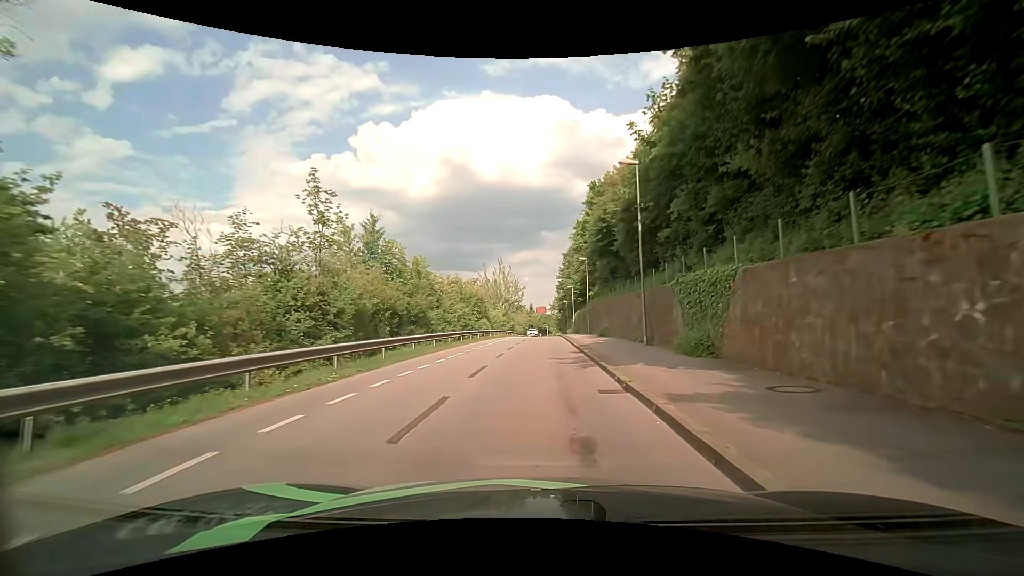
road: residential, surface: asphalt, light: Day
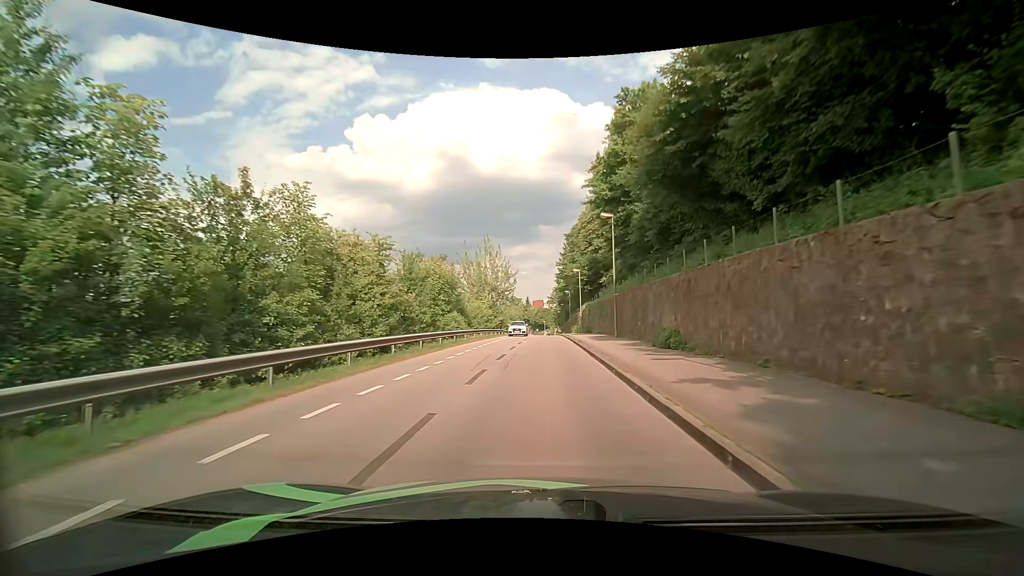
(+0.2, +19.5) m; +1°
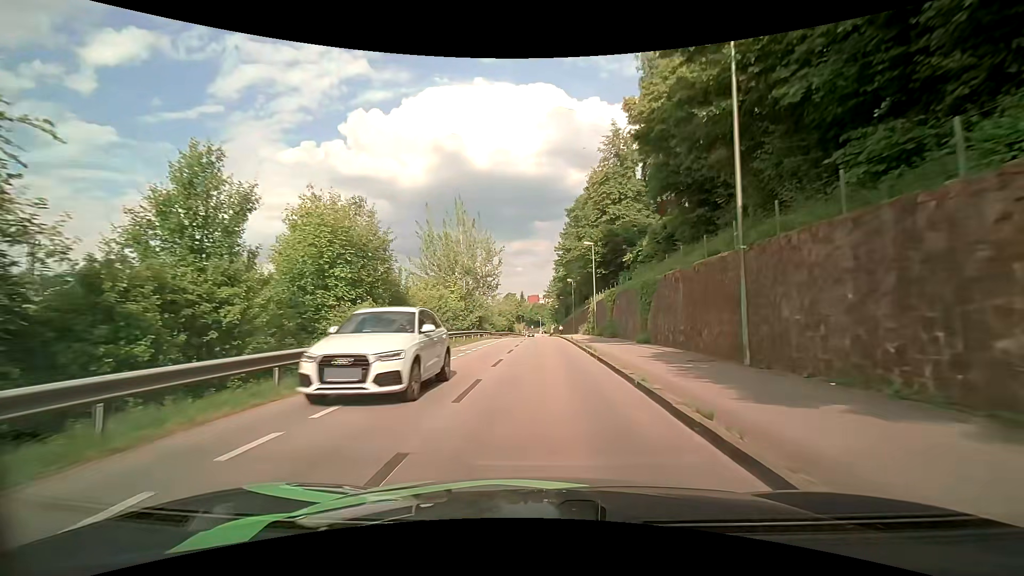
(+0.1, +20.1) m; 0°
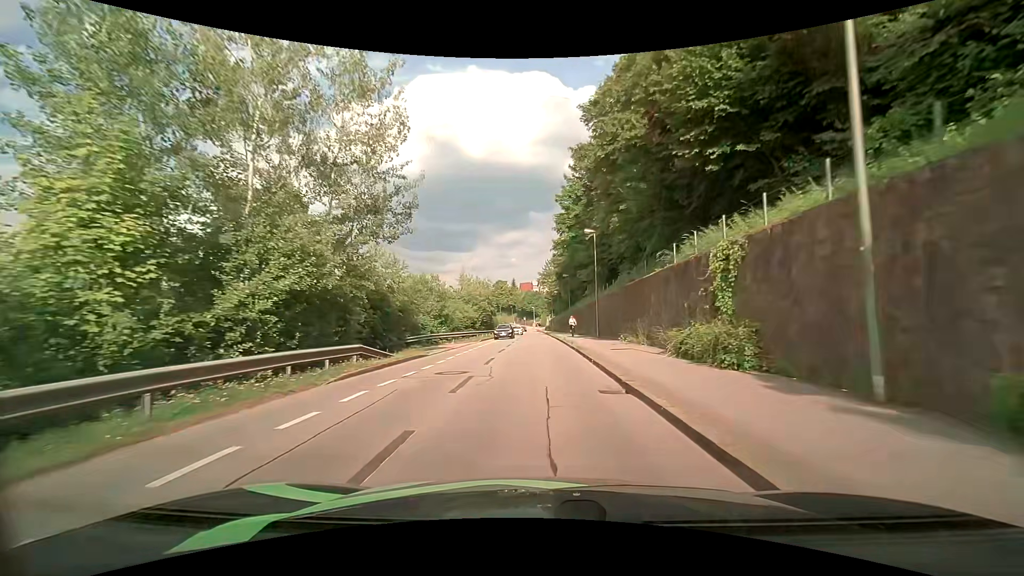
(+0.6, +35.3) m; +1°
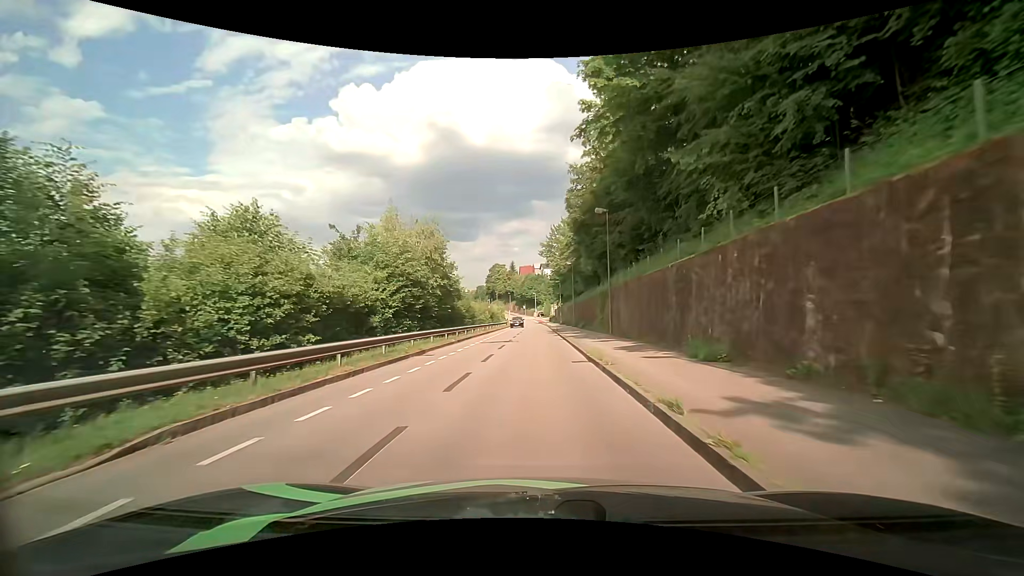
(-0.1, +35.8) m; 0°
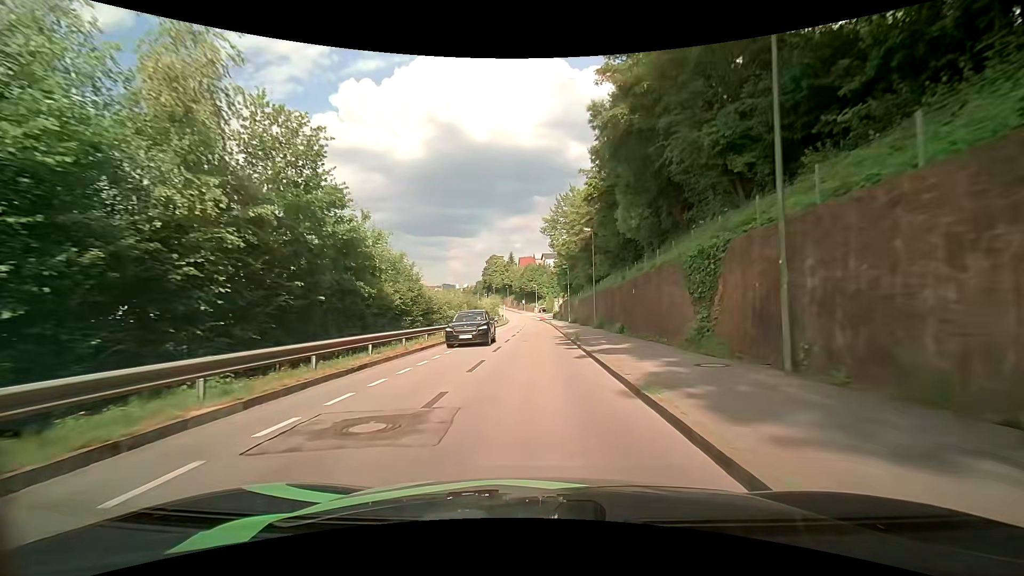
(-0.1, +21.6) m; 0°
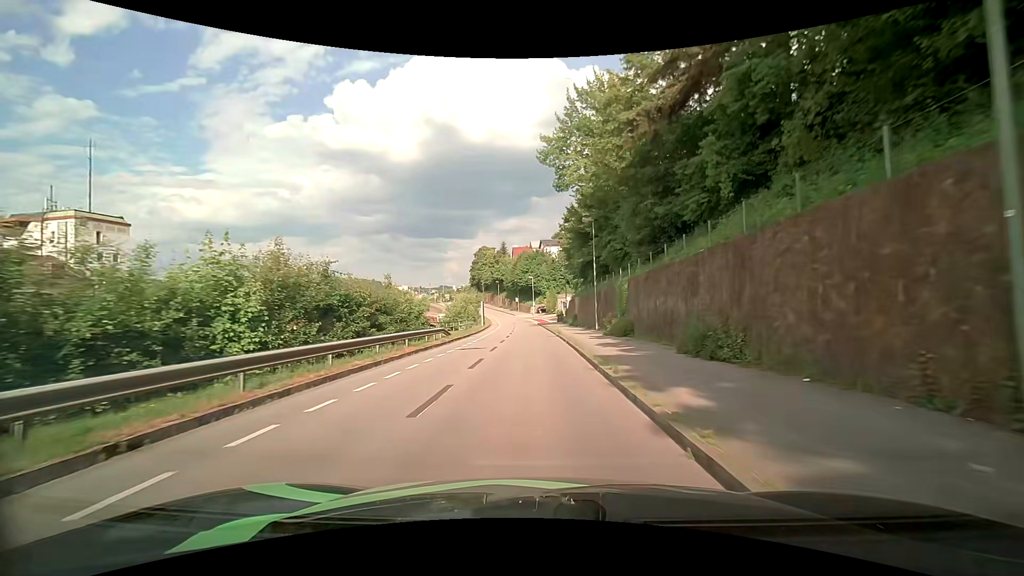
(+0.2, +34.8) m; +1°
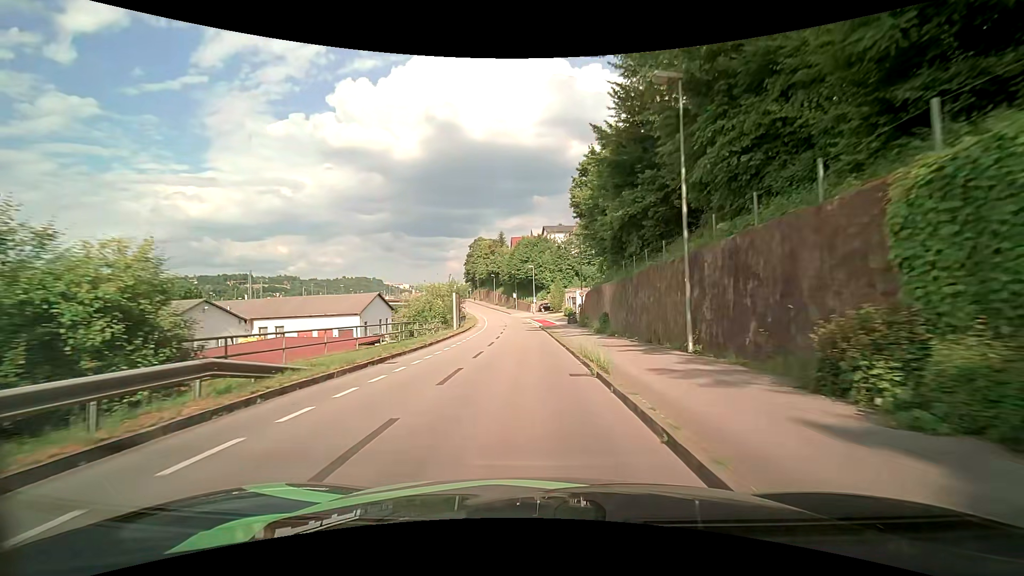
(-0.1, +21.1) m; 0°
(0, +10) (0, +20) (-1, +30) (-1, +40) (-2, +50) (-3, +60) (-4, +70) (-5, +80) (-7, +90) (-9, +99) m
